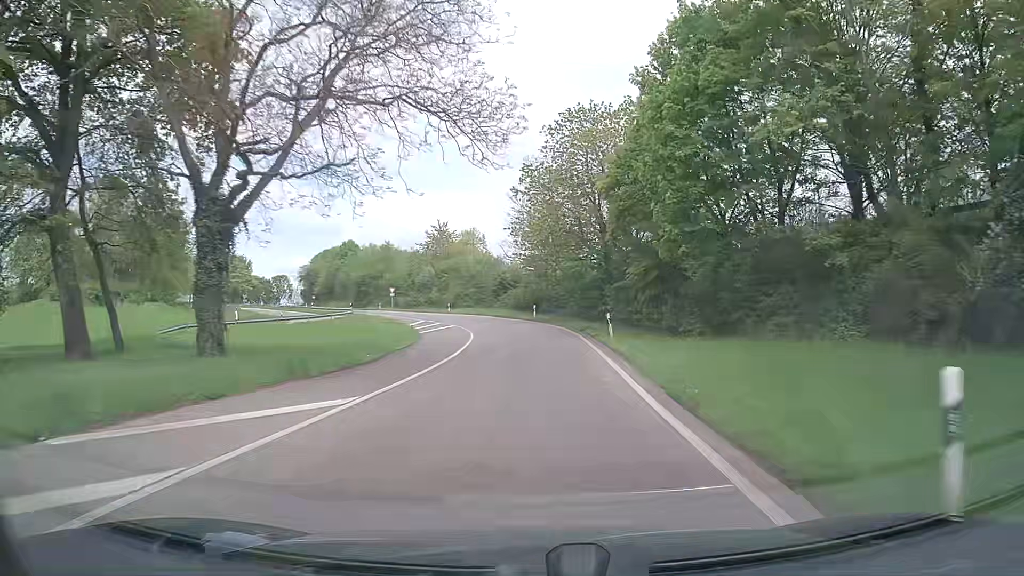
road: trunk_link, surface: asphalt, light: Day
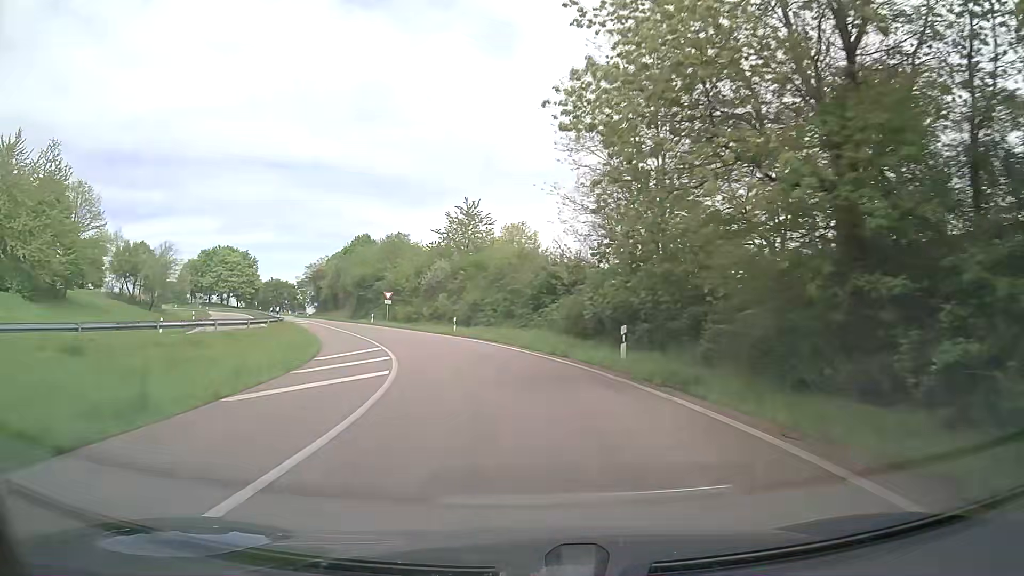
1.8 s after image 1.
(-0.3, +32.3) m; -5°
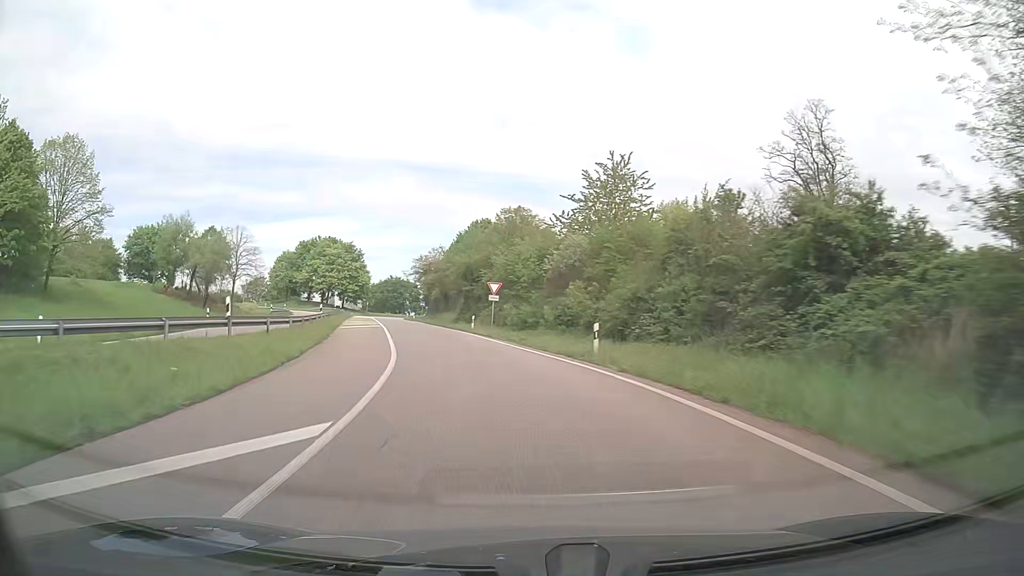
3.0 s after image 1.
(-2.1, +21.5) m; -12°
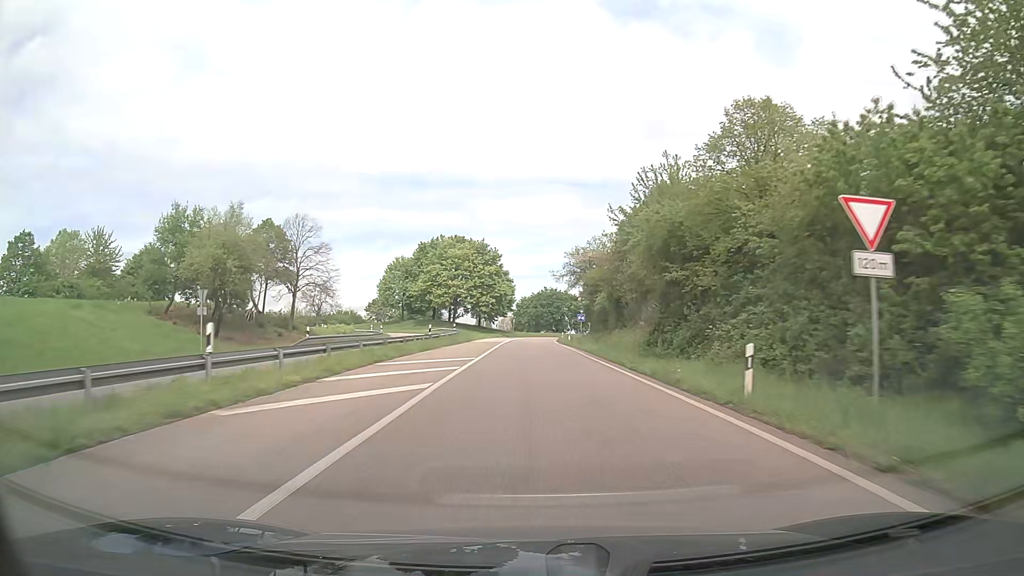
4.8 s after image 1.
(-4.5, +32.1) m; -14°
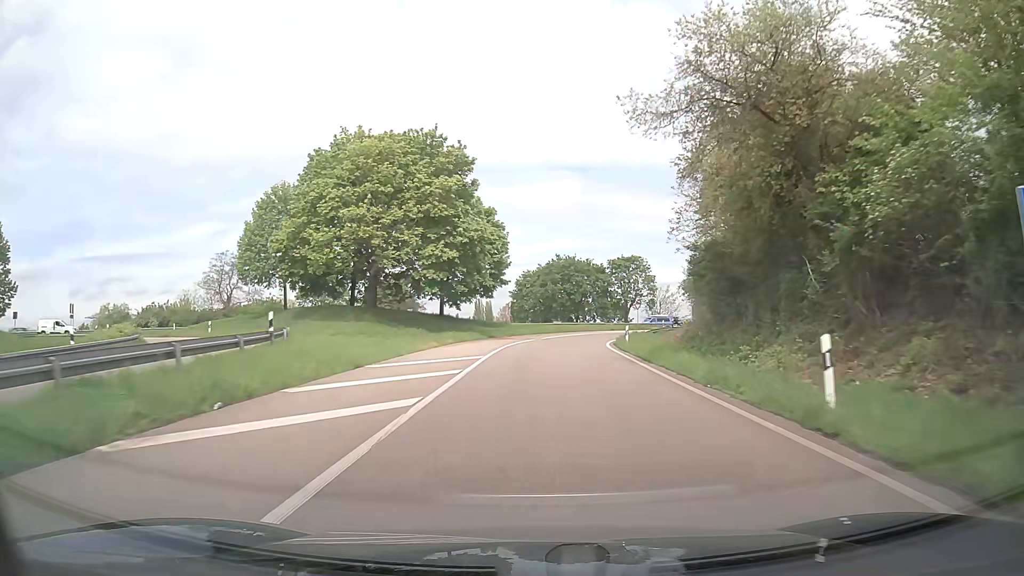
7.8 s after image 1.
(-0.8, +53.0) m; -1°
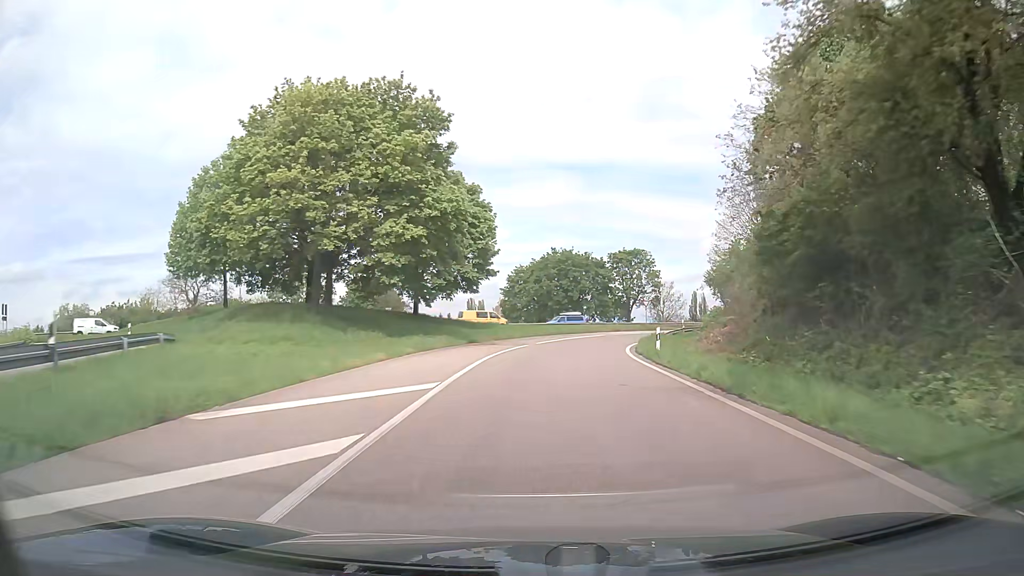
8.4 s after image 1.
(0.0, +9.8) m; +1°
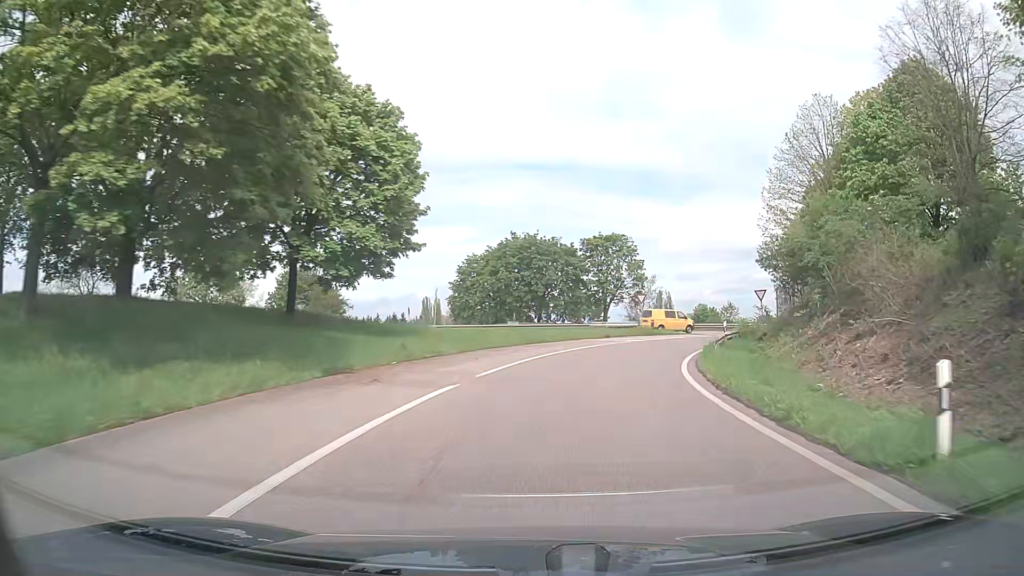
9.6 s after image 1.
(+0.3, +18.7) m; +3°
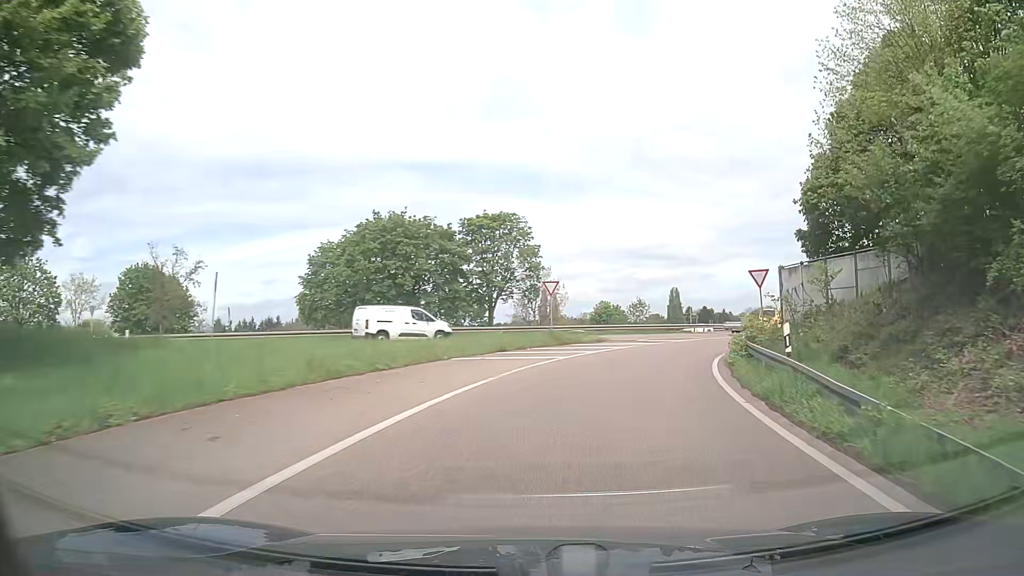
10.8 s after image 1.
(+1.3, +17.4) m; +10°
(+1, +10) (+3, +20) (+7, +29) (+12, +37) (+19, +45) (+26, +52) (+34, +58) (+41, +65) (+49, +71) (+57, +77) m
